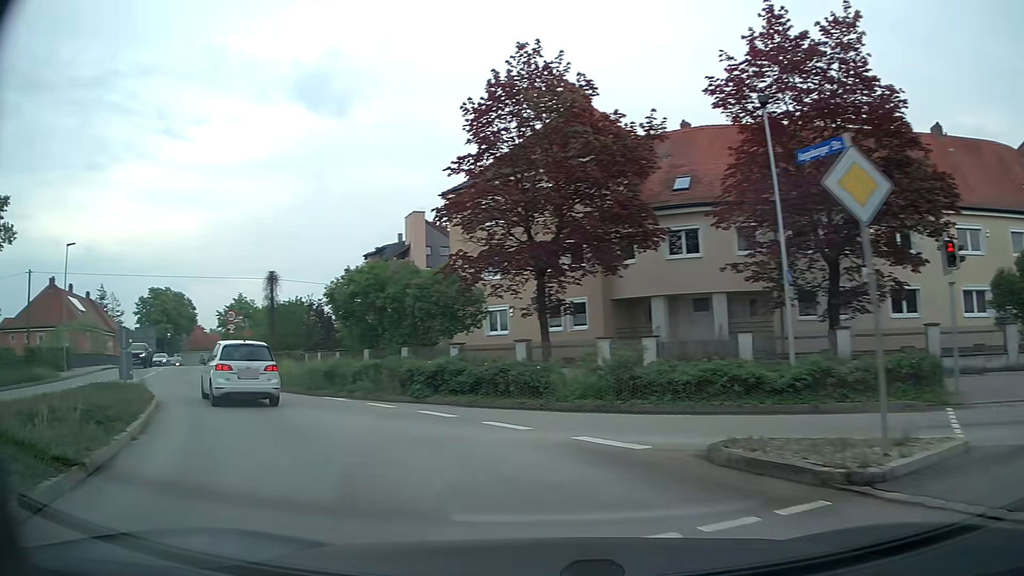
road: tertiary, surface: asphalt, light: Day
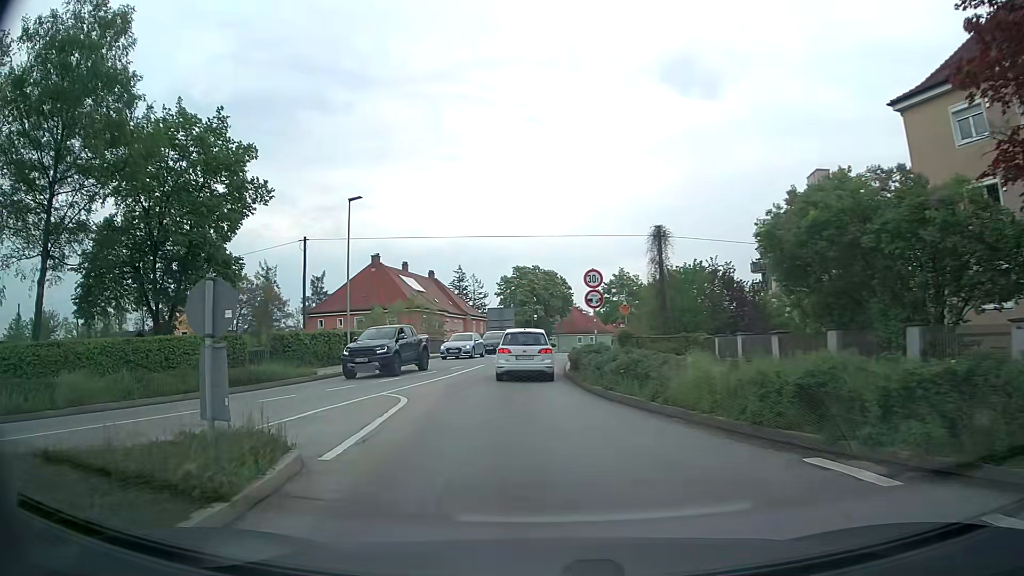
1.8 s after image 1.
(-4.5, +12.3) m; -34°
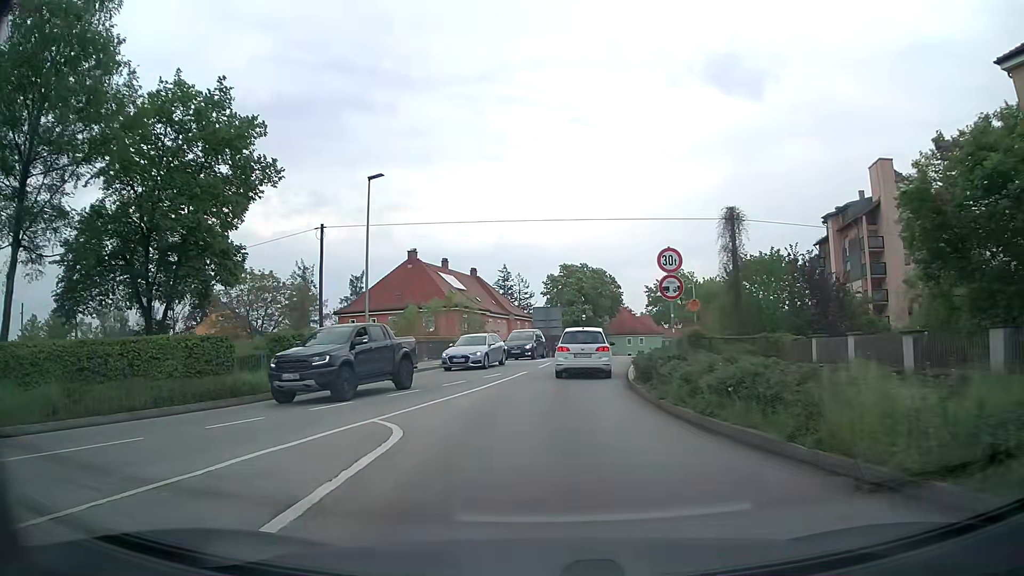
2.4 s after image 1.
(-0.2, +5.2) m; -4°
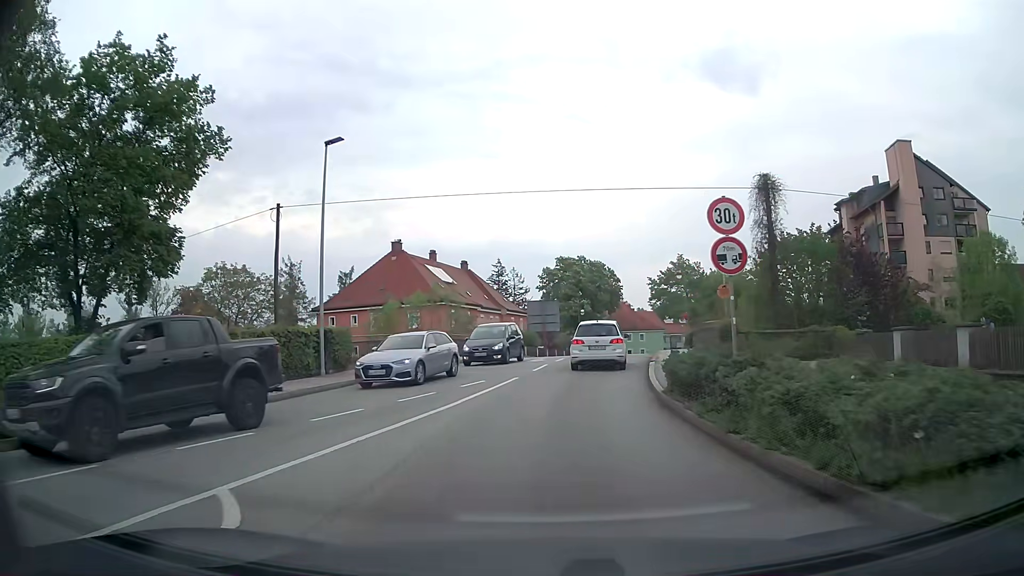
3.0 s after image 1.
(0.0, +5.4) m; +1°
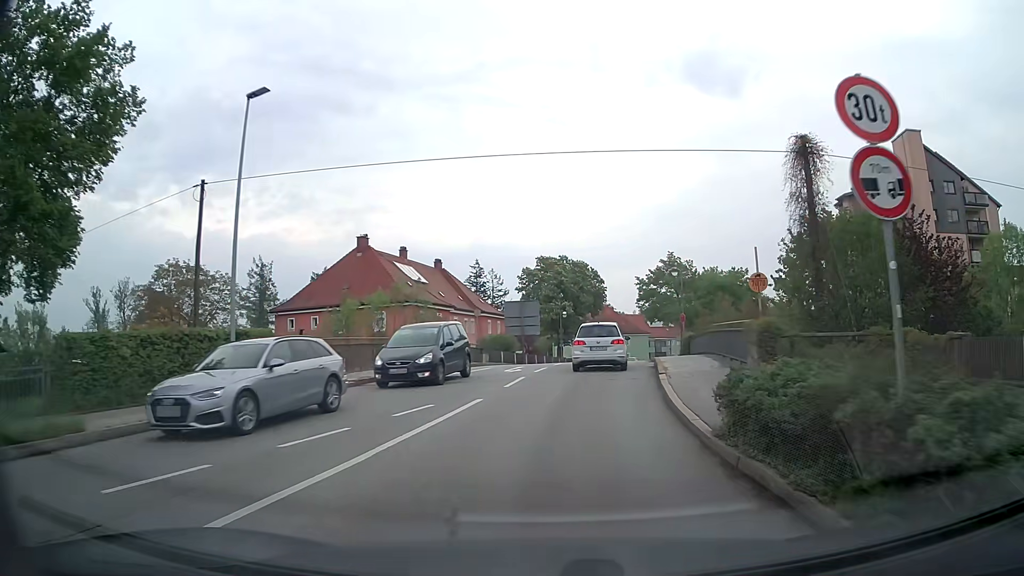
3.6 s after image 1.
(0.0, +5.6) m; +1°
